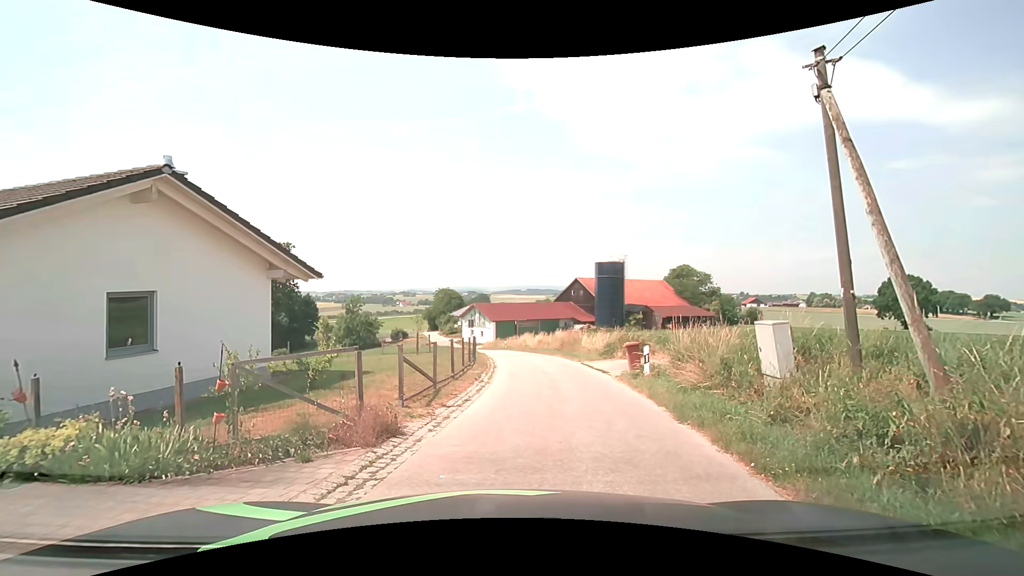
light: Day
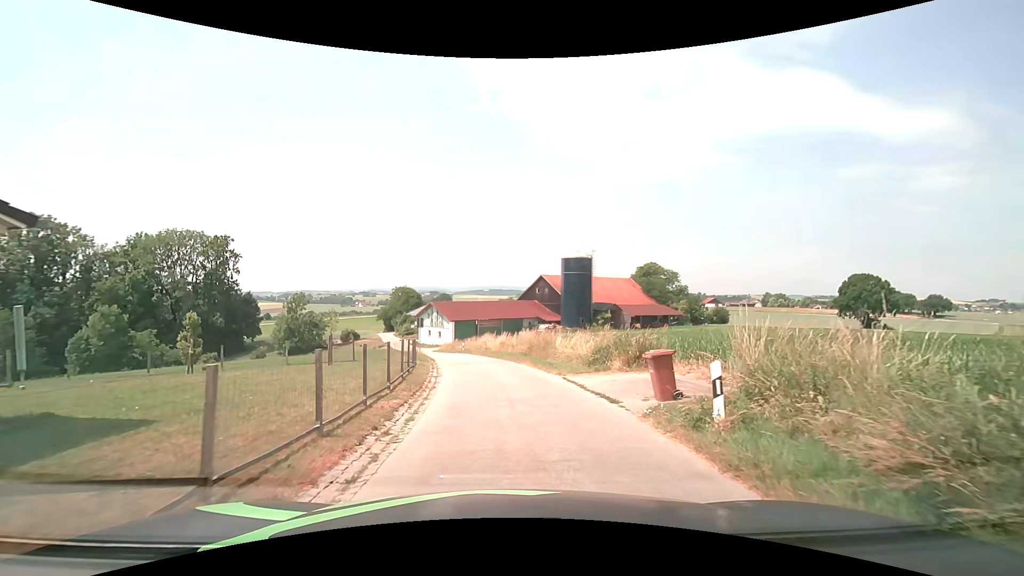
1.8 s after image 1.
(+0.2, +7.4) m; +3°
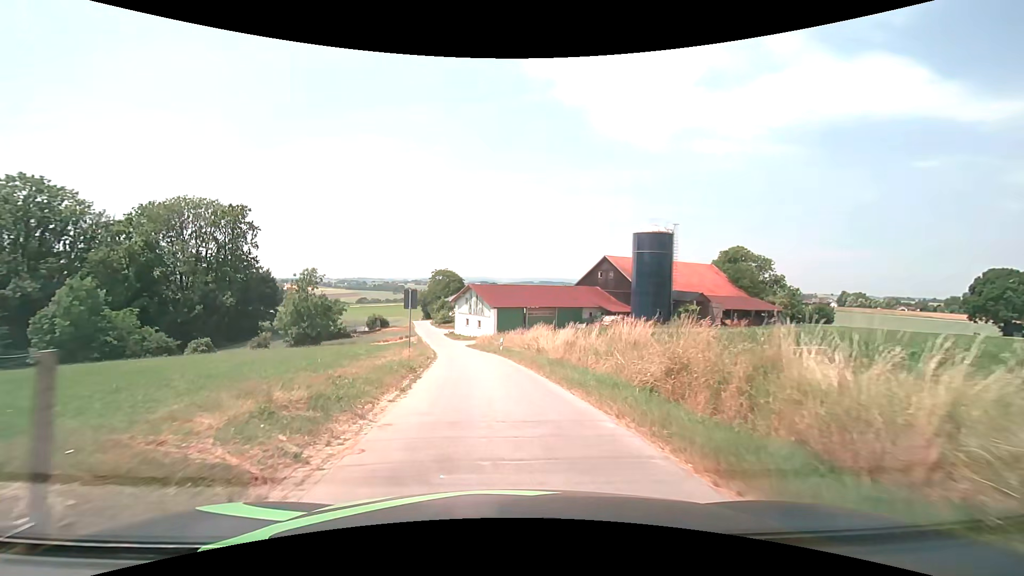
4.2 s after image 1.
(-0.7, +19.1) m; -5°
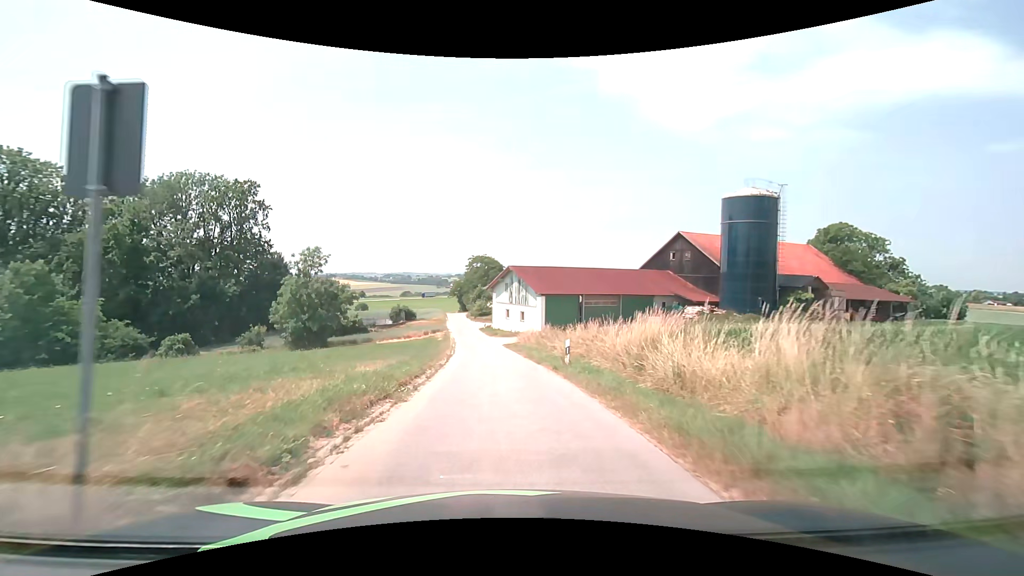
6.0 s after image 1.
(-0.7, +16.2) m; -5°
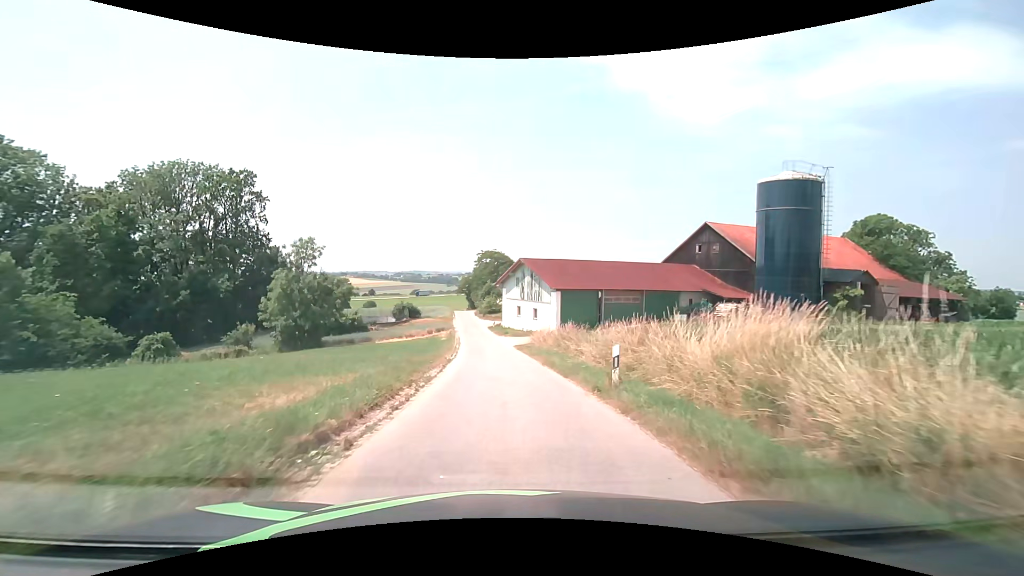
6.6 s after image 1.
(-0.1, +5.5) m; -1°
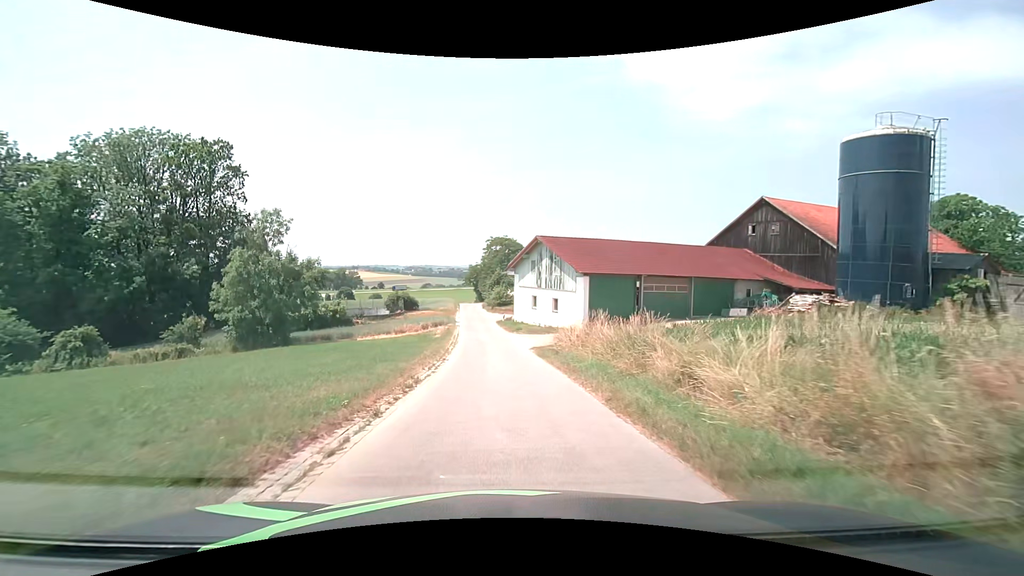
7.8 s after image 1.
(-0.1, +10.9) m; -1°
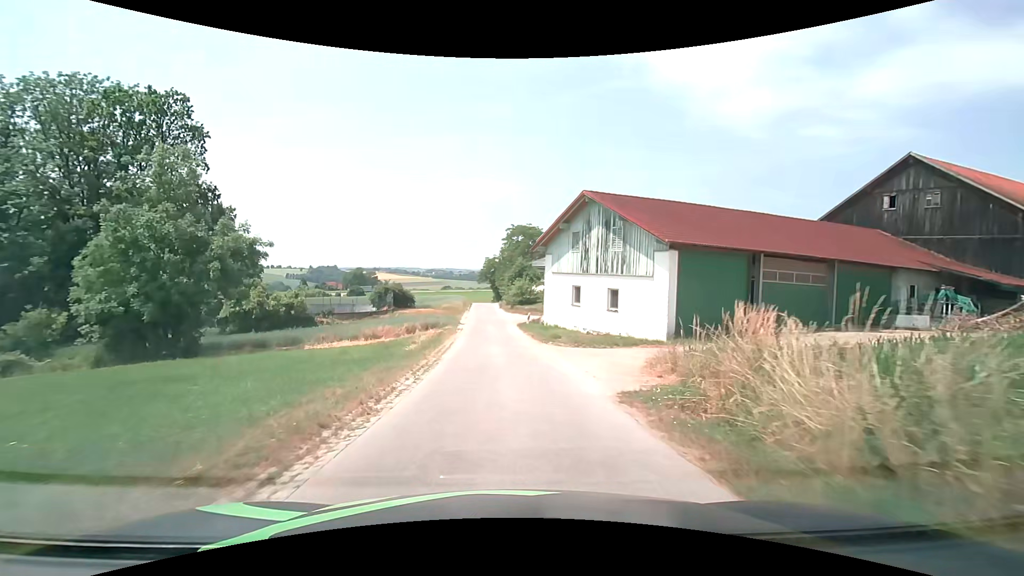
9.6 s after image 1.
(-0.4, +16.0) m; -2°
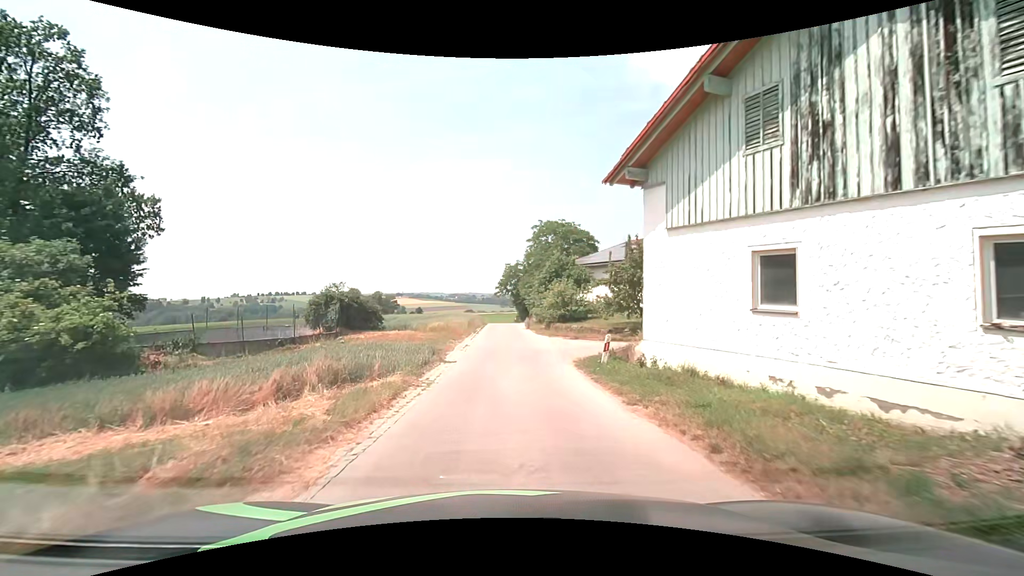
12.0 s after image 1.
(-0.4, +20.4) m; -3°
(0, +10) (0, +20) (0, +30) (-1, +40) (-1, +50) (-1, +60) (-1, +70) (-2, +80) (-3, +90) (-6, +100) m
